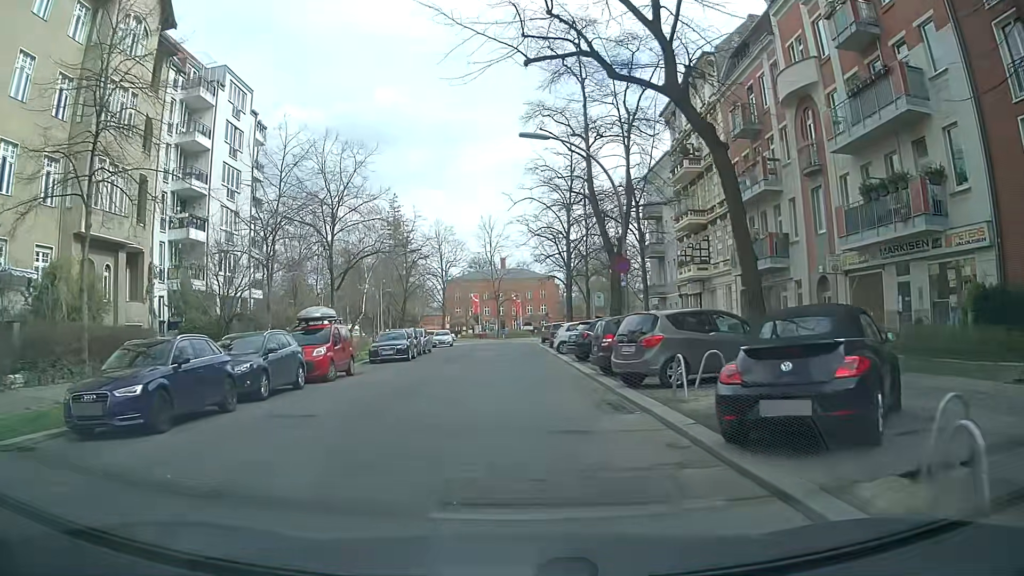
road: residential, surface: asphalt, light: Day
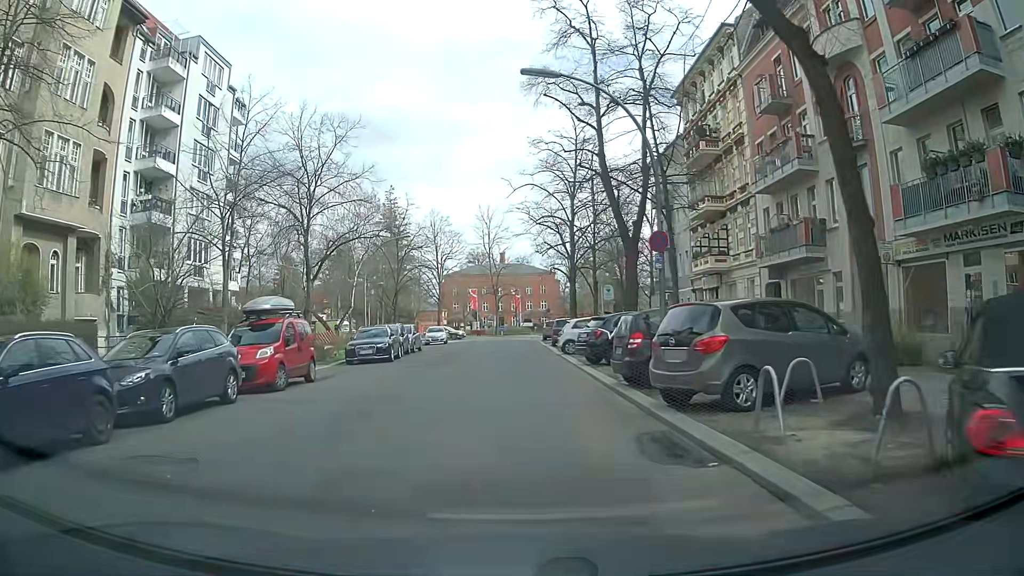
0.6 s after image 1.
(-0.1, +4.3) m; 0°
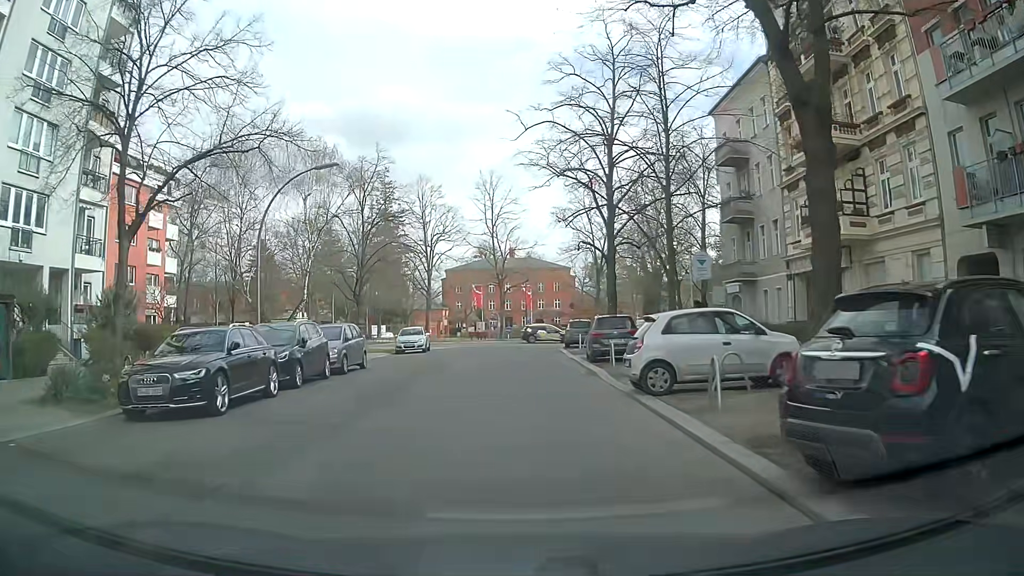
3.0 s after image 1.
(-0.2, +16.8) m; -2°
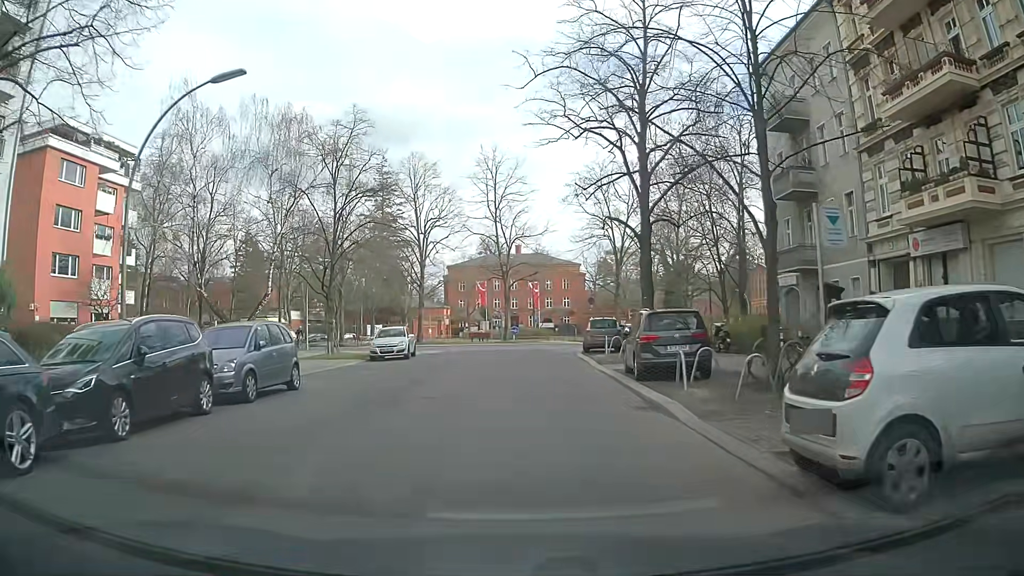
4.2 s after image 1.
(0.0, +8.0) m; 0°
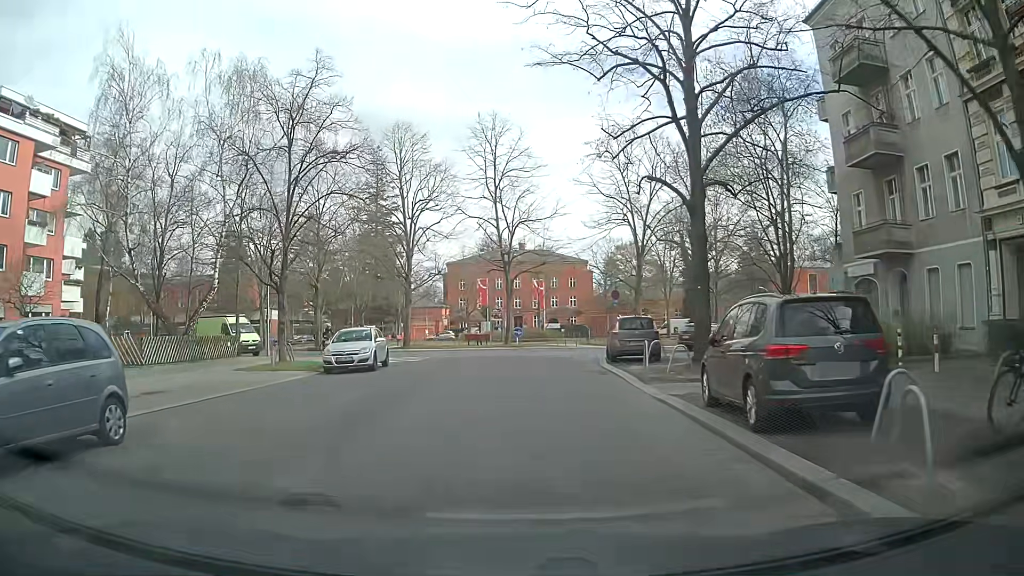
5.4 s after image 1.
(-0.1, +7.7) m; 0°
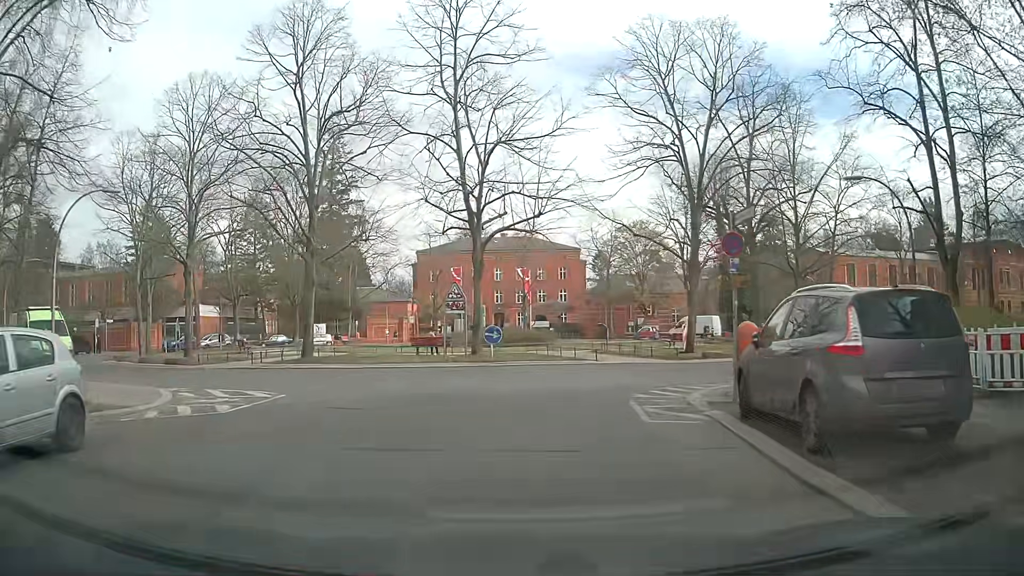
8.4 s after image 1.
(+0.1, +17.6) m; 0°
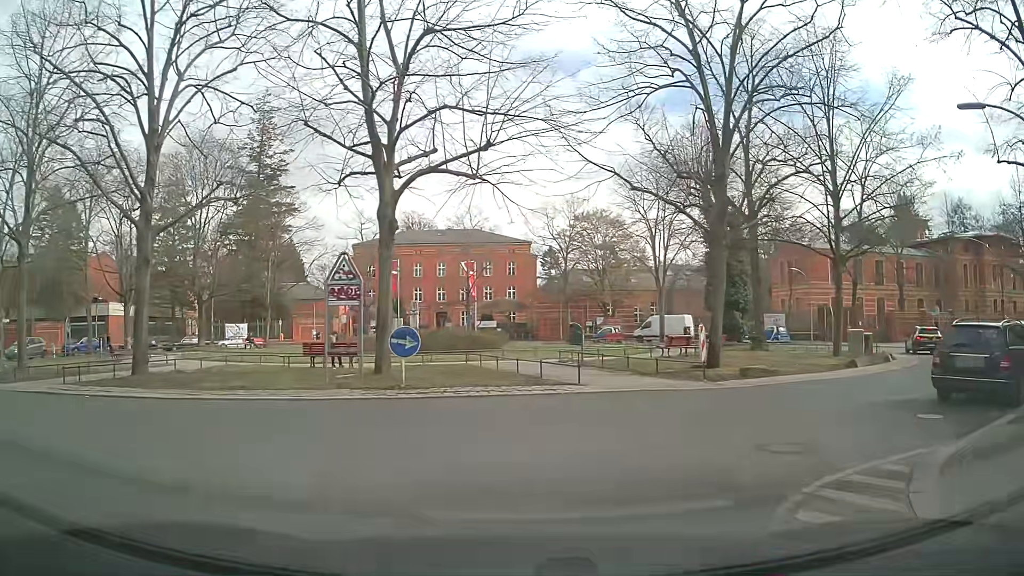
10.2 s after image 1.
(+0.3, +9.1) m; +5°
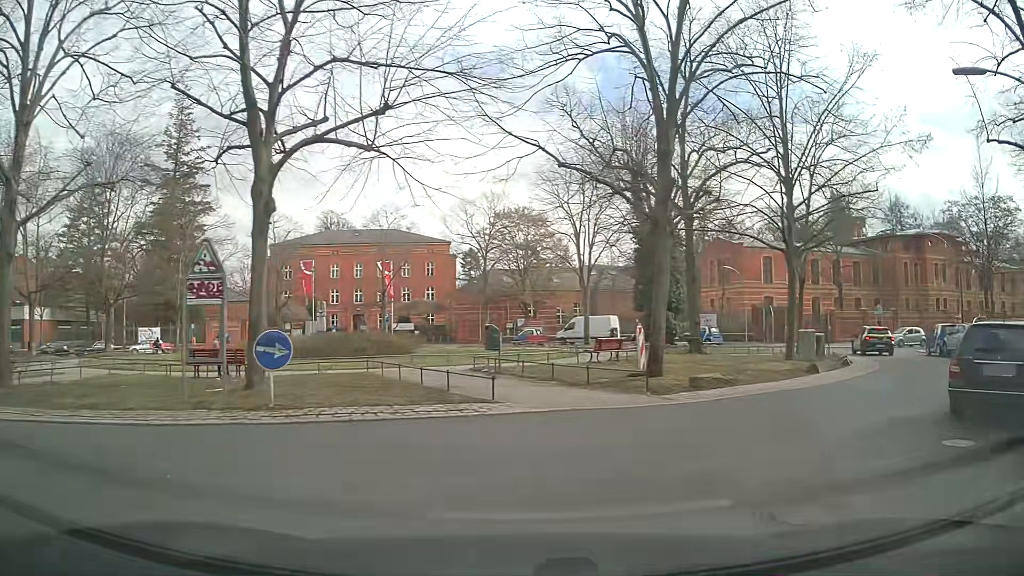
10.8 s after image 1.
(+0.1, +2.8) m; +5°
(+3, +9) (+10, +16) (+16, +24) (+20, +34) (+19, +43) (+15, +52) (+8, +59) (-1, +64) (-11, +65) (-21, +63) m
